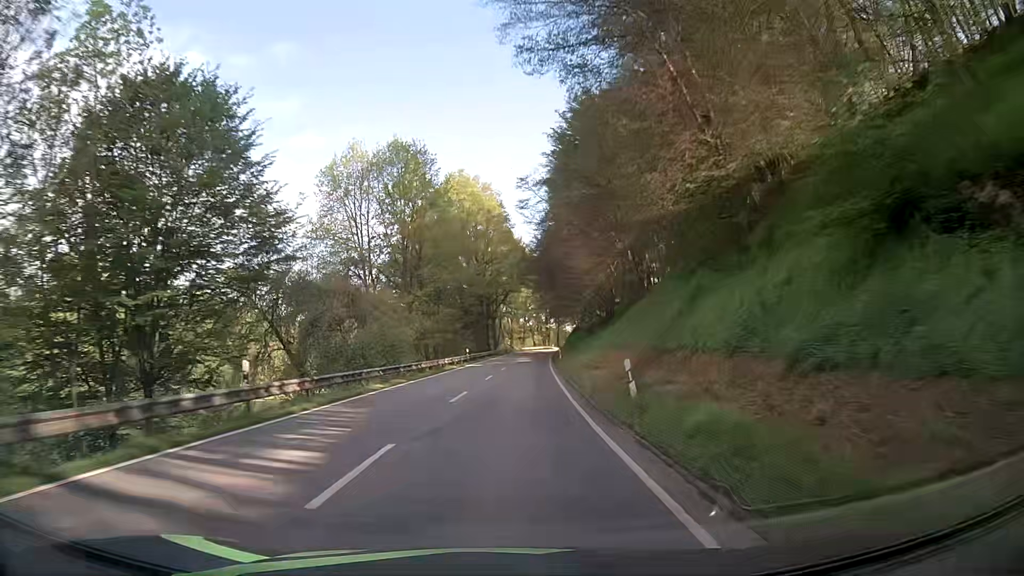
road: secondary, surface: asphalt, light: Day
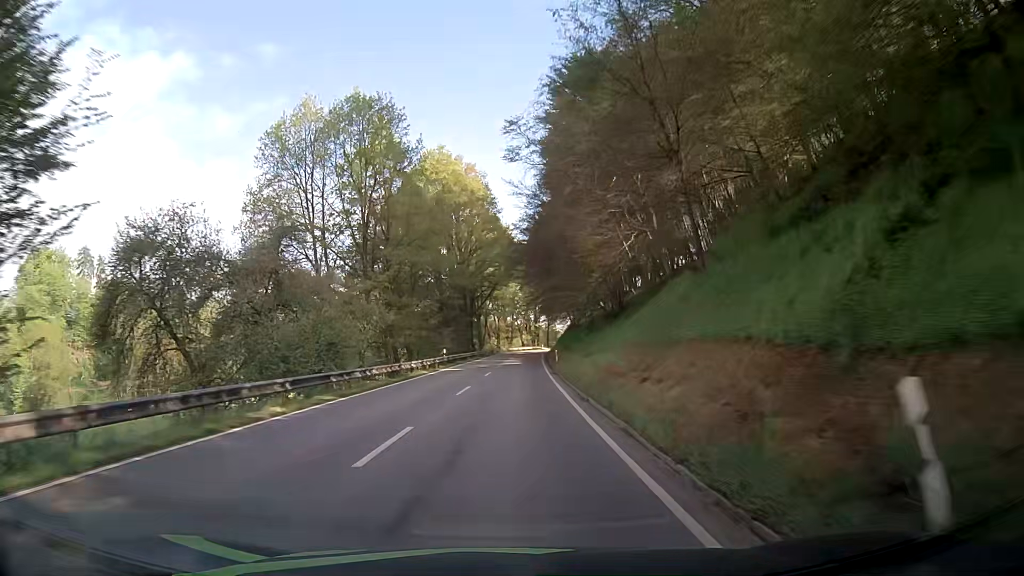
(0.0, +10.0) m; +1°
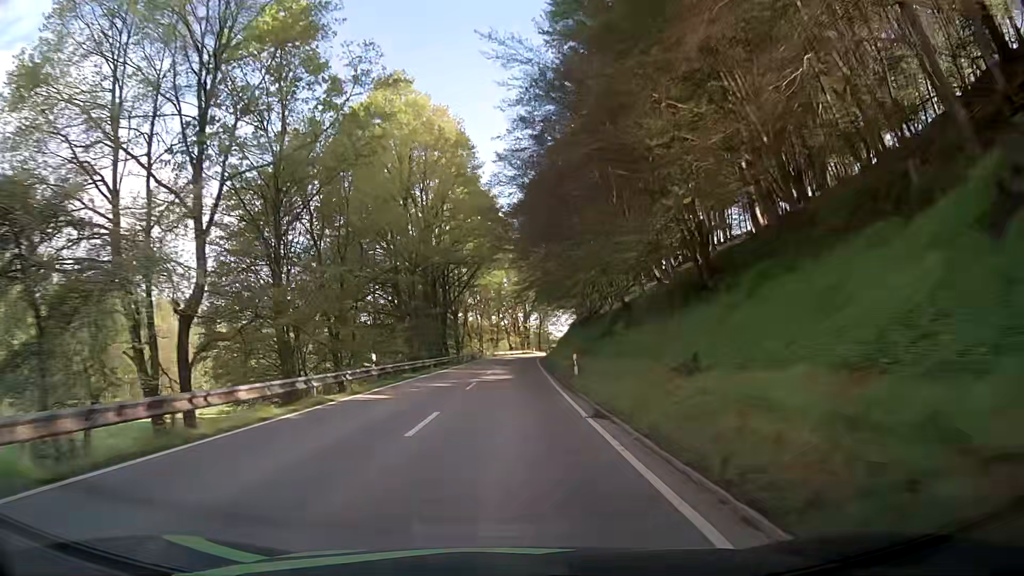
(+0.1, +21.4) m; +1°
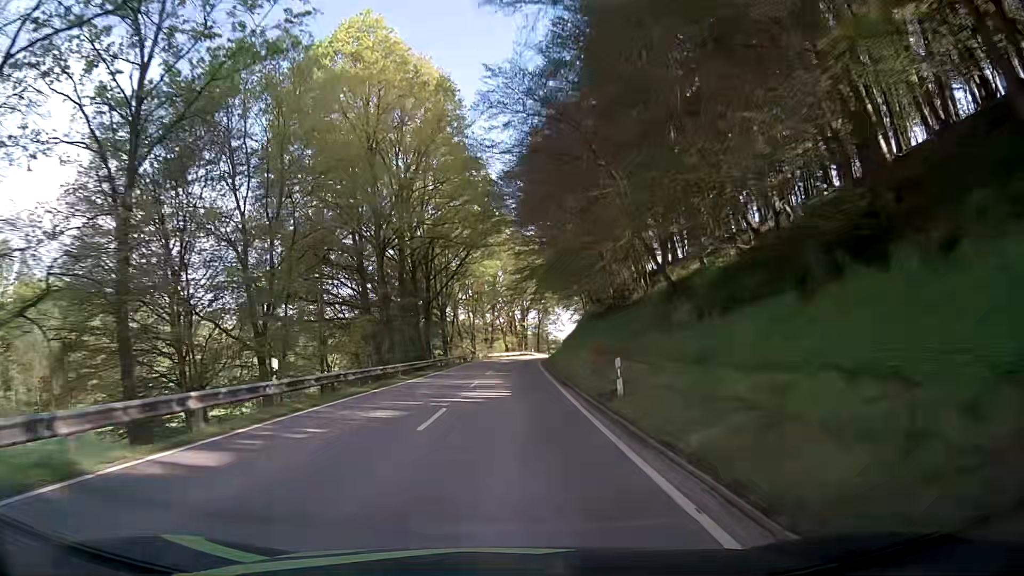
(0.0, +11.2) m; +1°
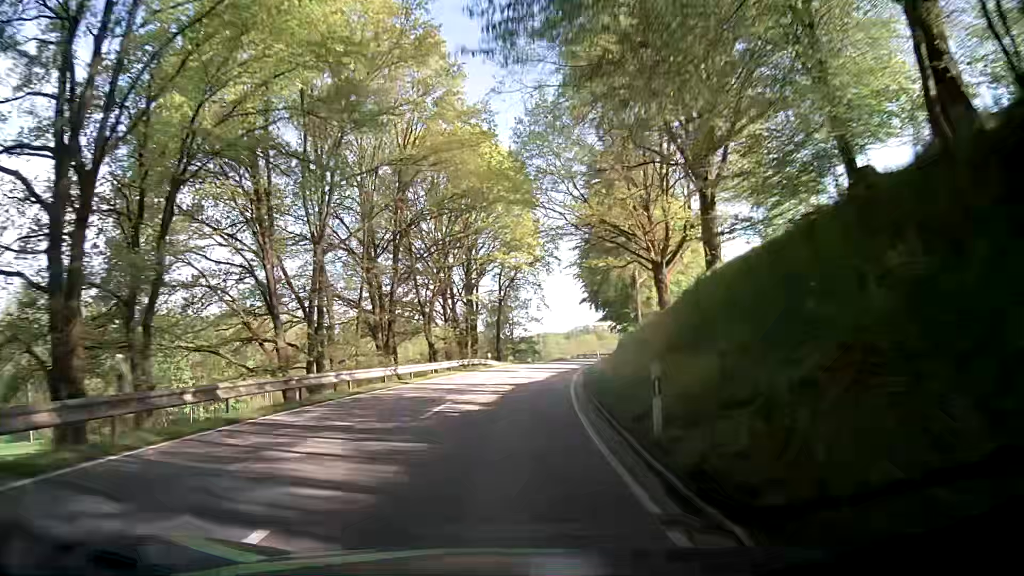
(+1.0, +58.7) m; +3°
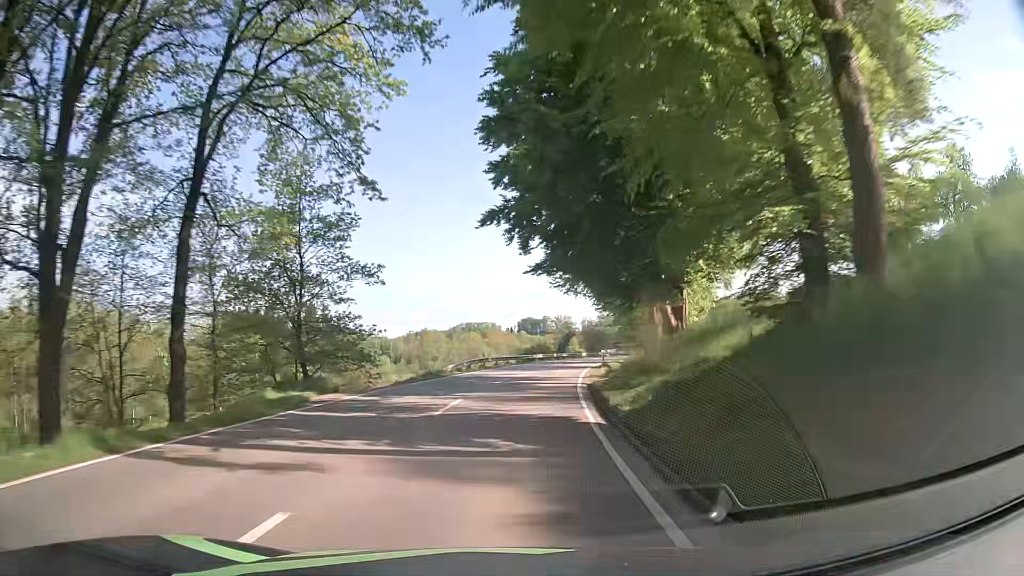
(+4.6, +47.1) m; +10°
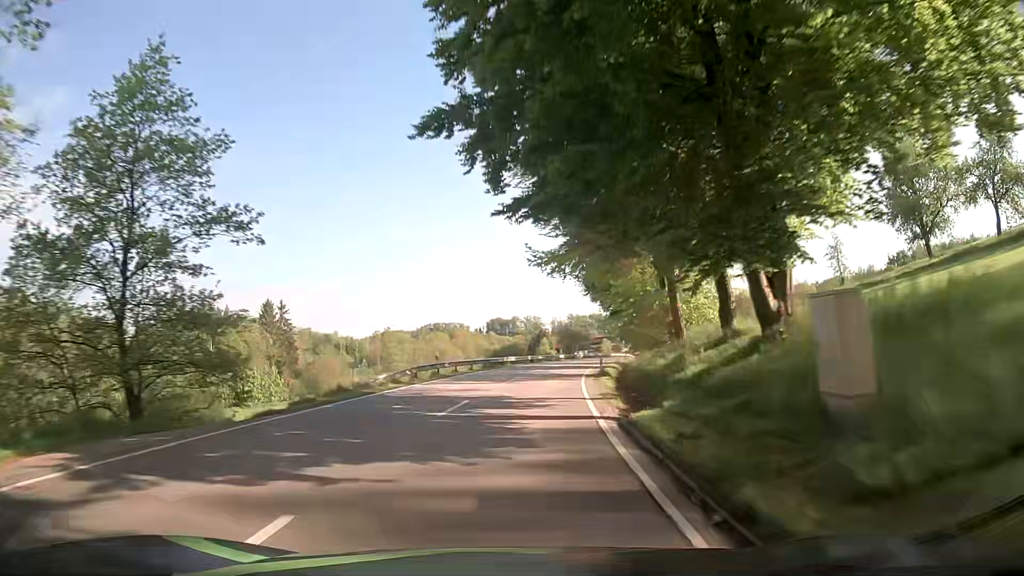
(+0.3, +12.0) m; +3°
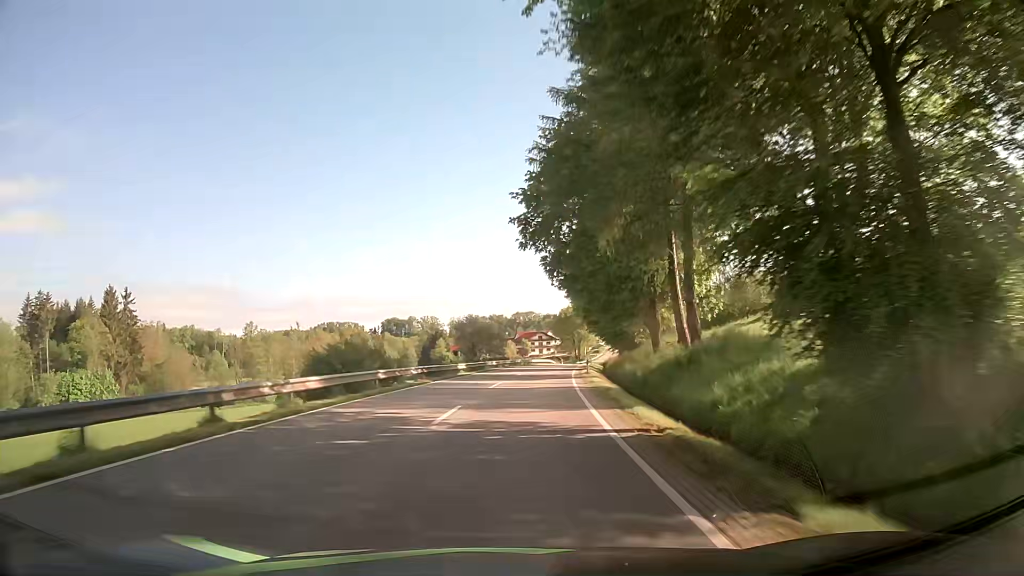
(+2.9, +36.8) m; +9°
(0, +10) (0, +20) (+1, +30) (+2, +40) (+3, +50) (+4, +60) (+6, +70) (+7, +80) (+8, +89) (+10, +99) m
